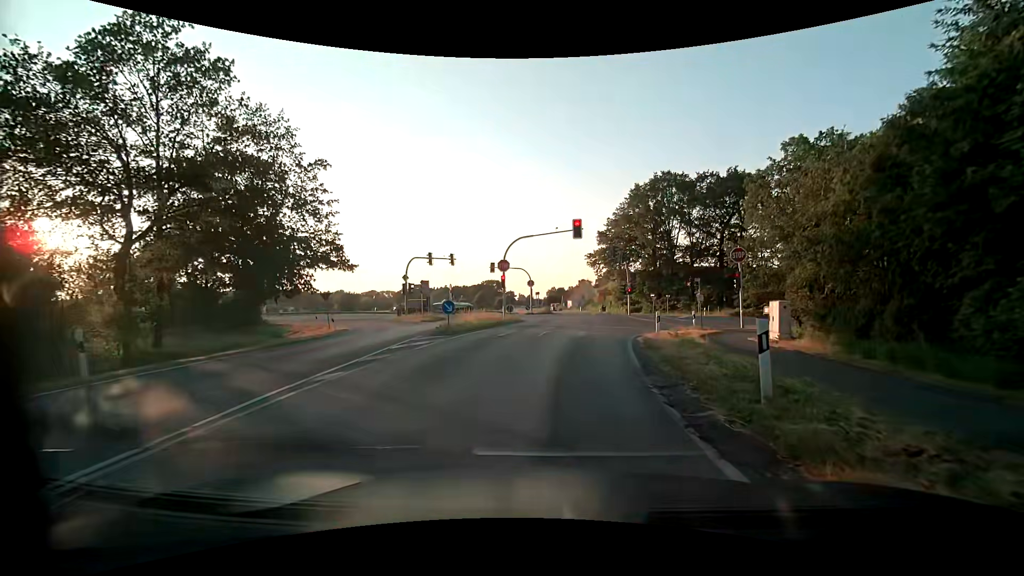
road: tertiary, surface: asphalt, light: Day
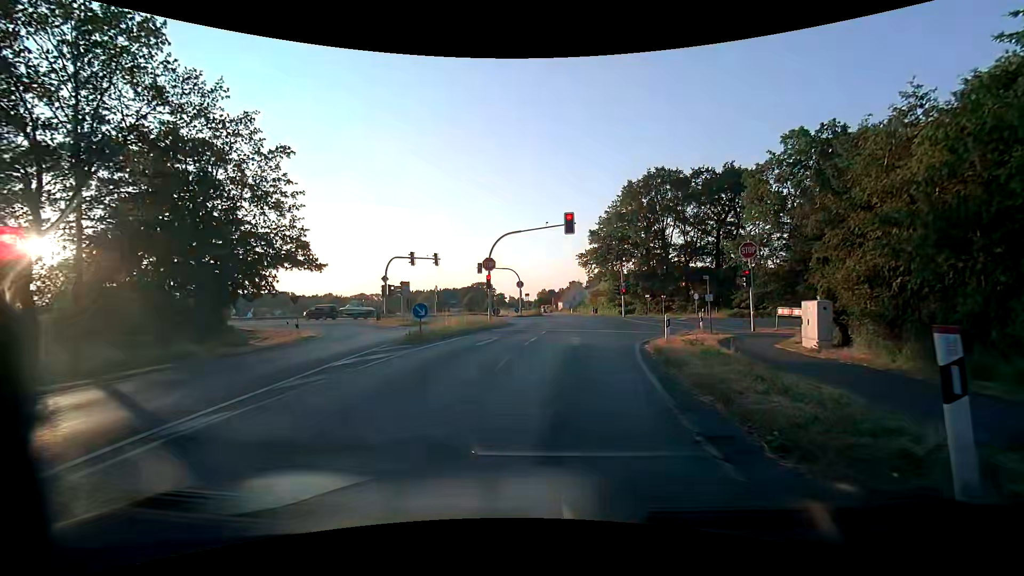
(0.0, +3.1) m; +1°
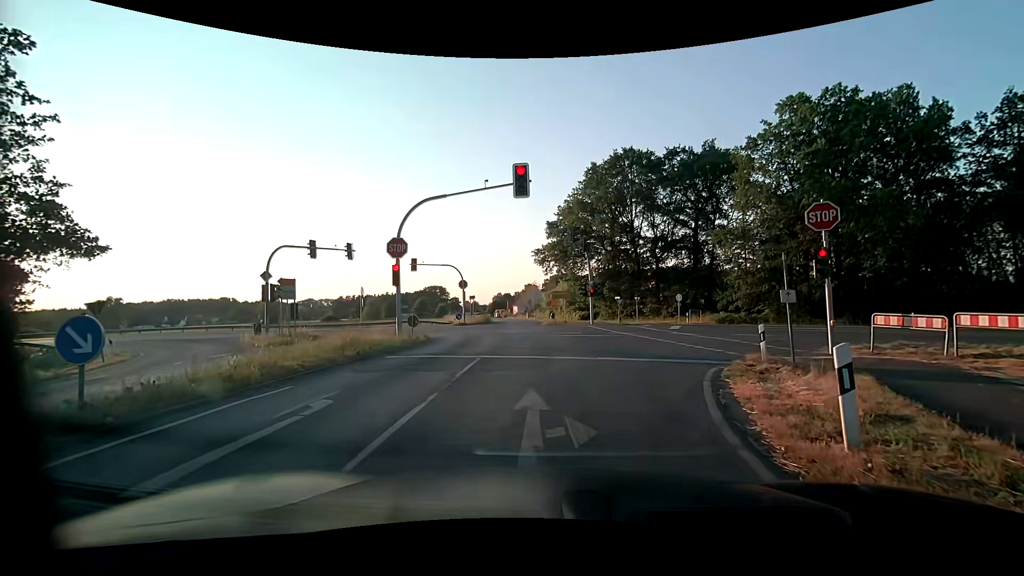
(+0.4, +11.6) m; +3°
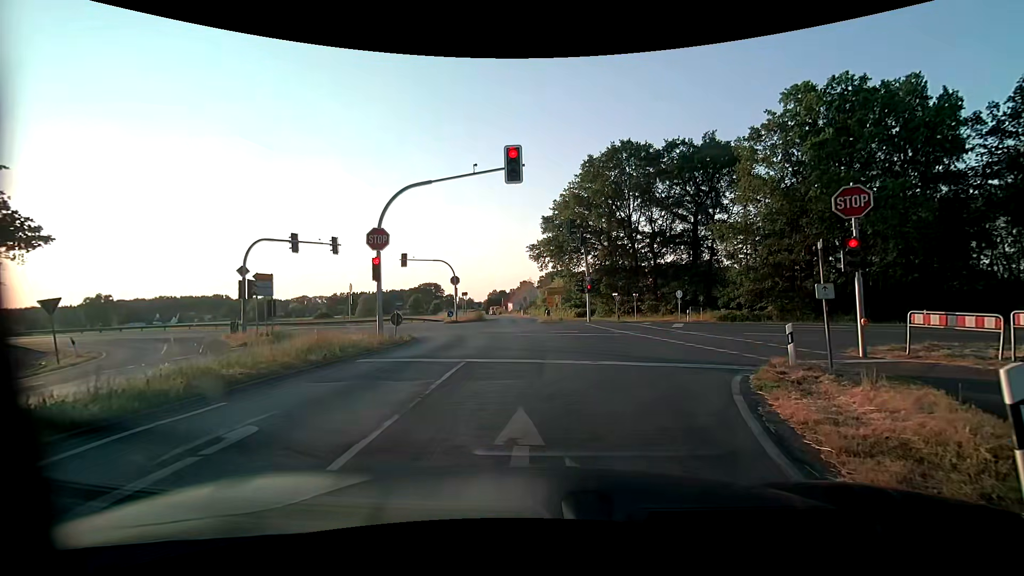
(0.0, +1.8) m; +1°
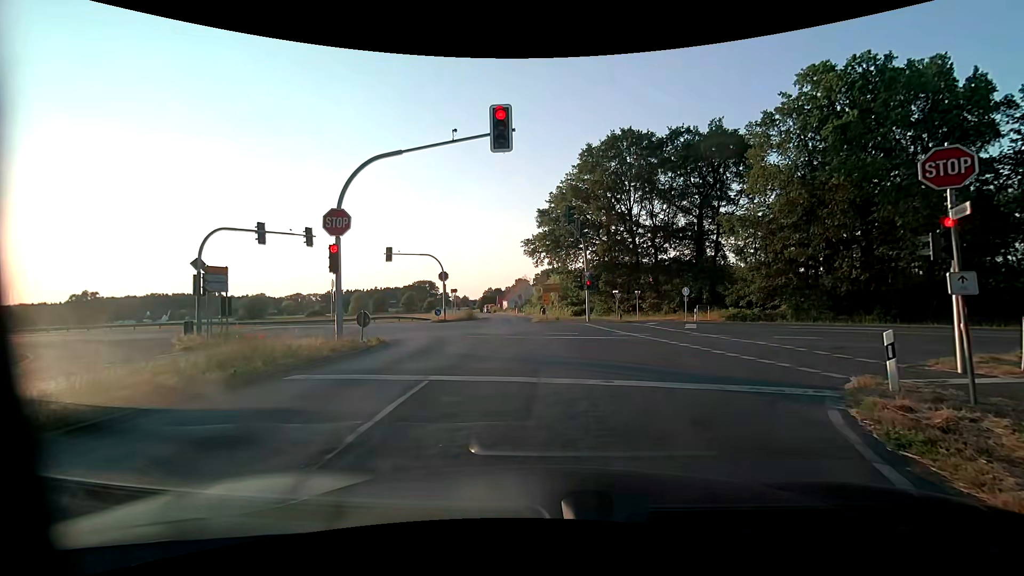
(+0.1, +3.4) m; +2°
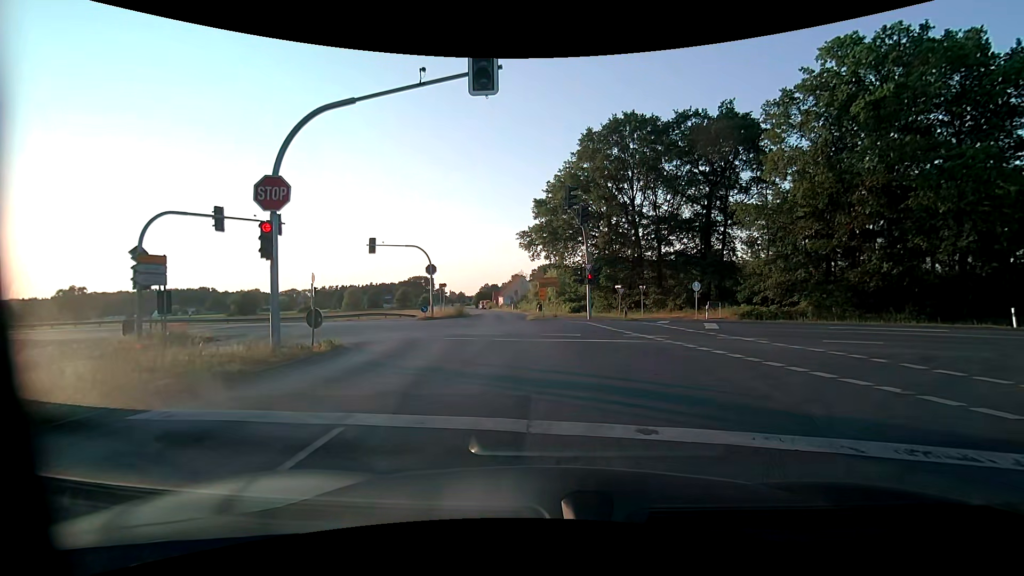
(0.0, +3.4) m; -1°
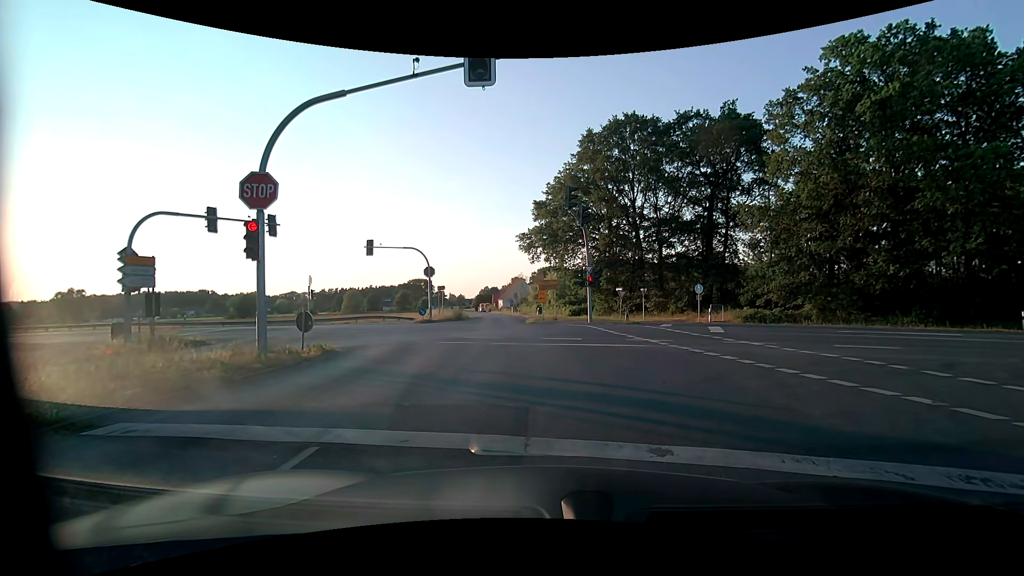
(0.0, +0.6) m; 0°
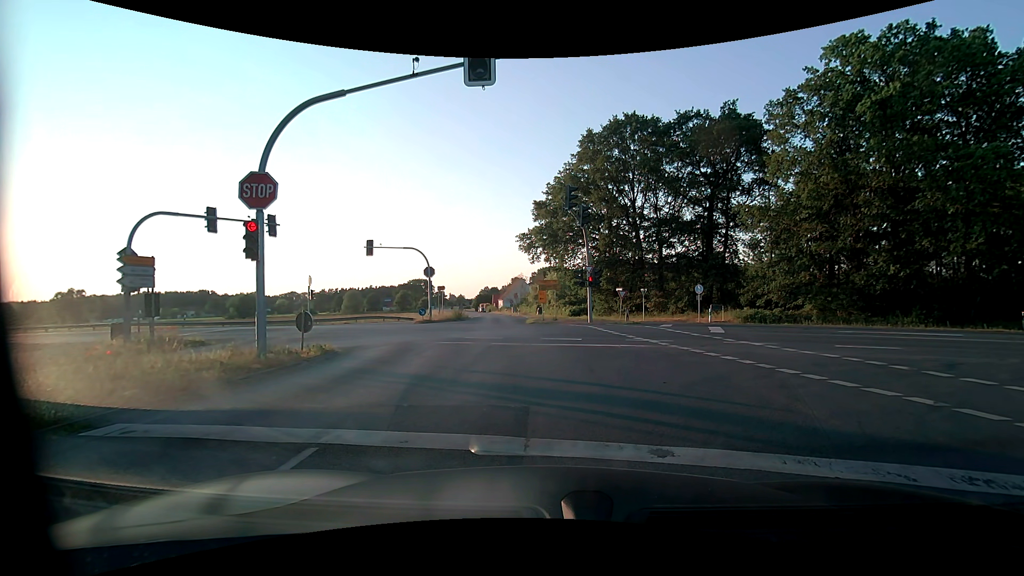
(0.0, +0.1) m; 0°
(0, +10) (-1, +20) (-2, +30) (-3, +40) (-4, +50) (-6, +60) (-7, +70) (-8, +80) (-9, +90) (-10, +99) m
